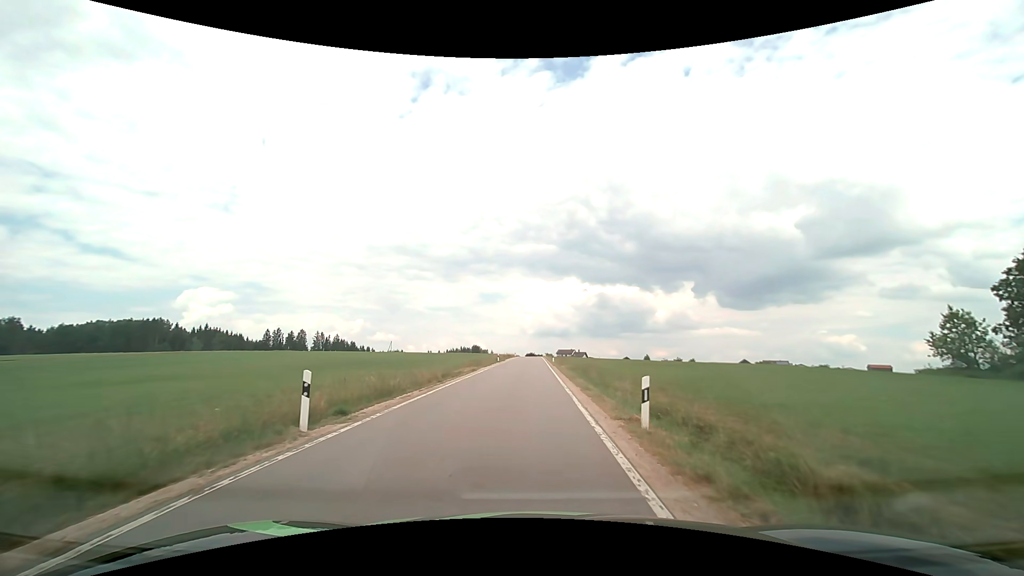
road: tertiary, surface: asphalt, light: Day
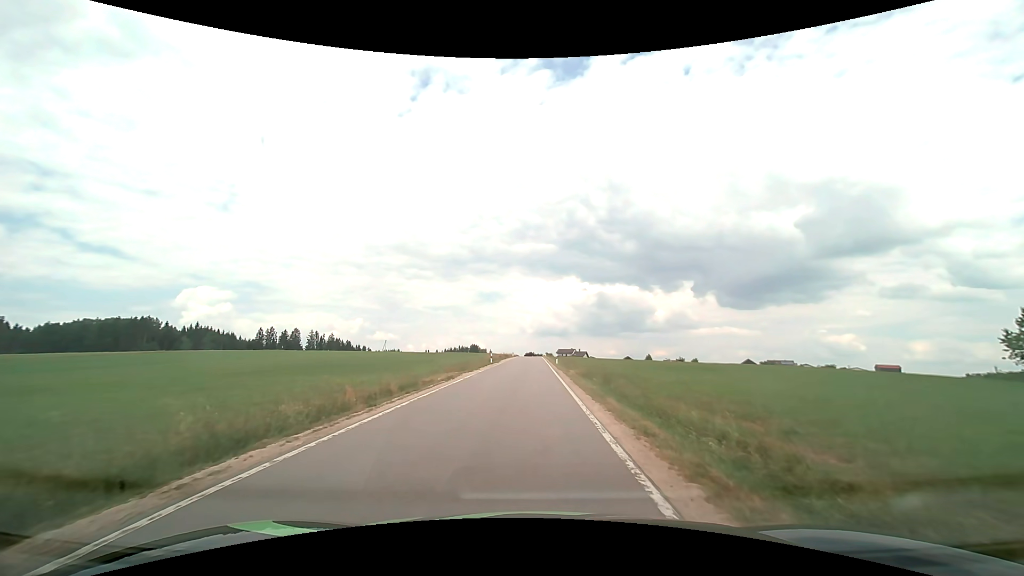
(0.0, +8.9) m; 0°
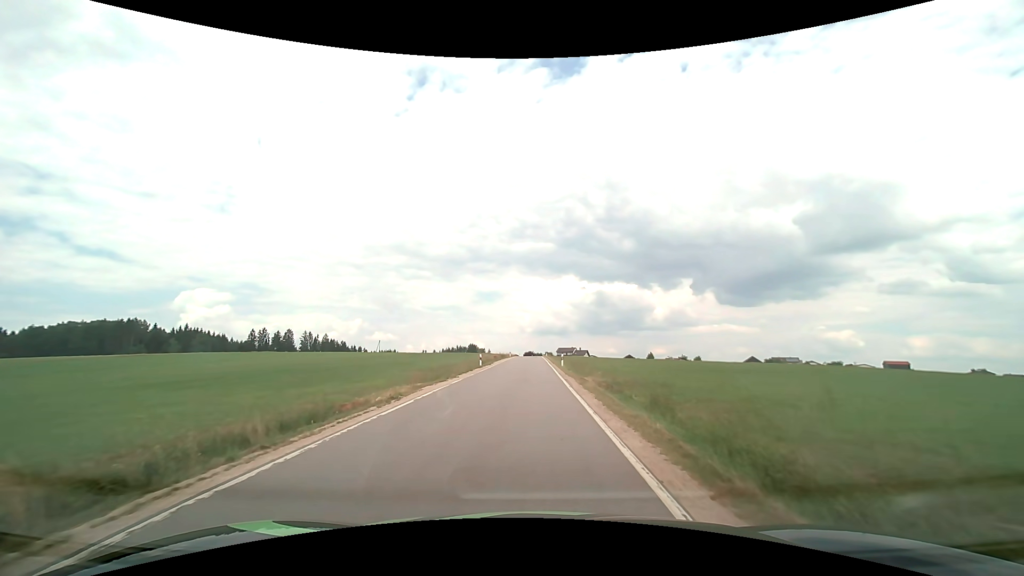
(0.0, +9.2) m; 0°
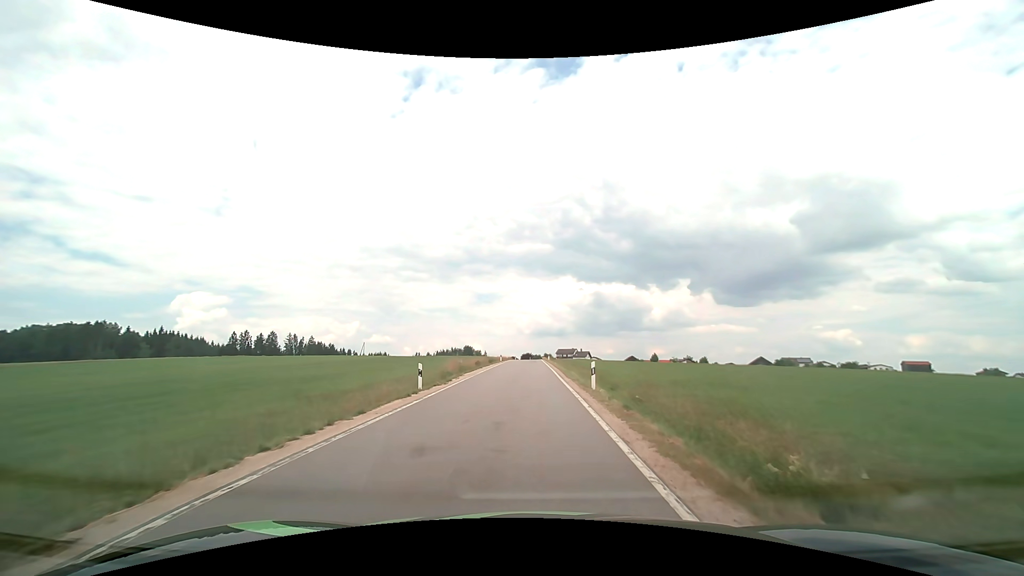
(0.0, +19.7) m; 0°
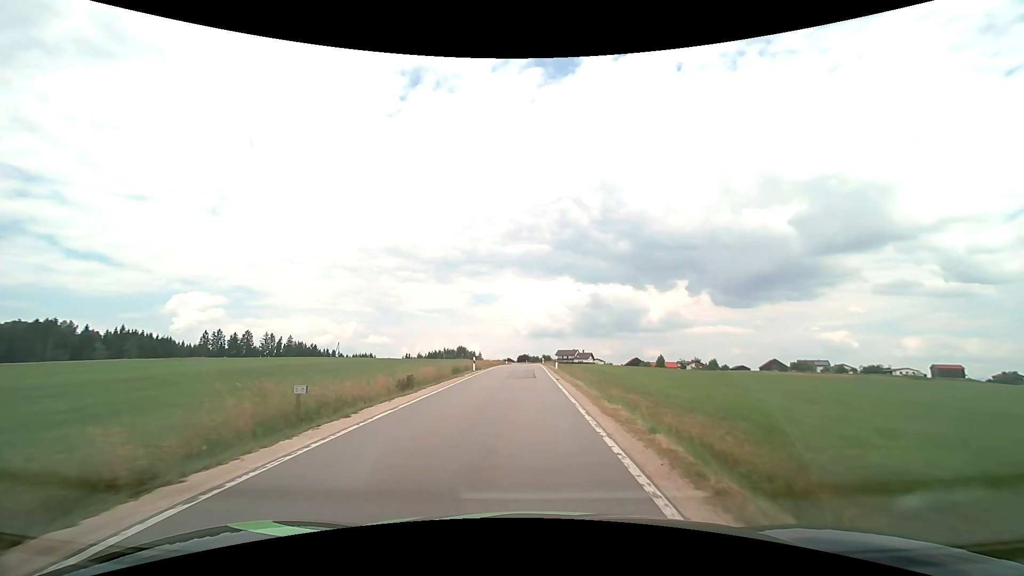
(+0.2, +26.7) m; 0°
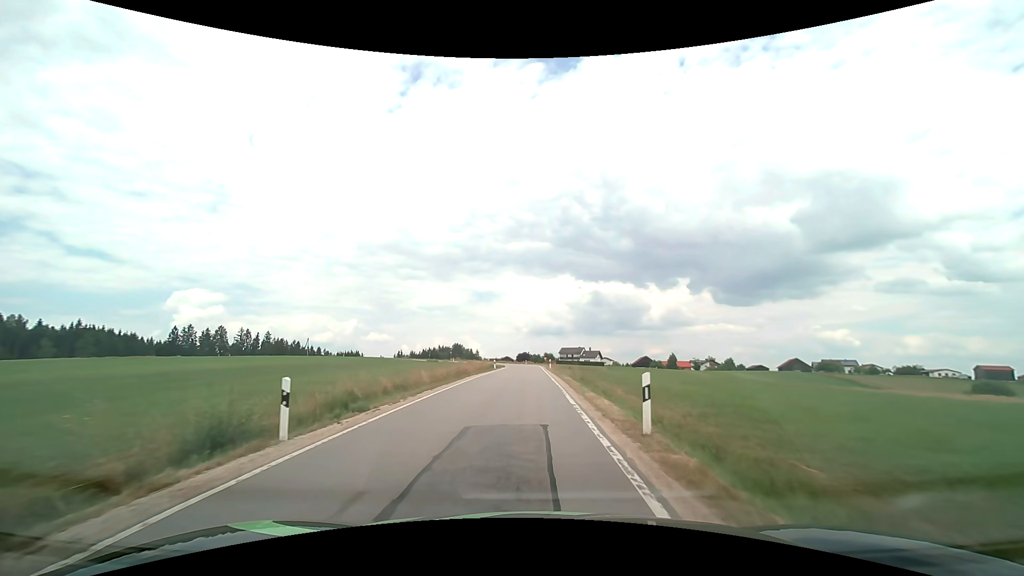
(0.0, +28.4) m; 0°
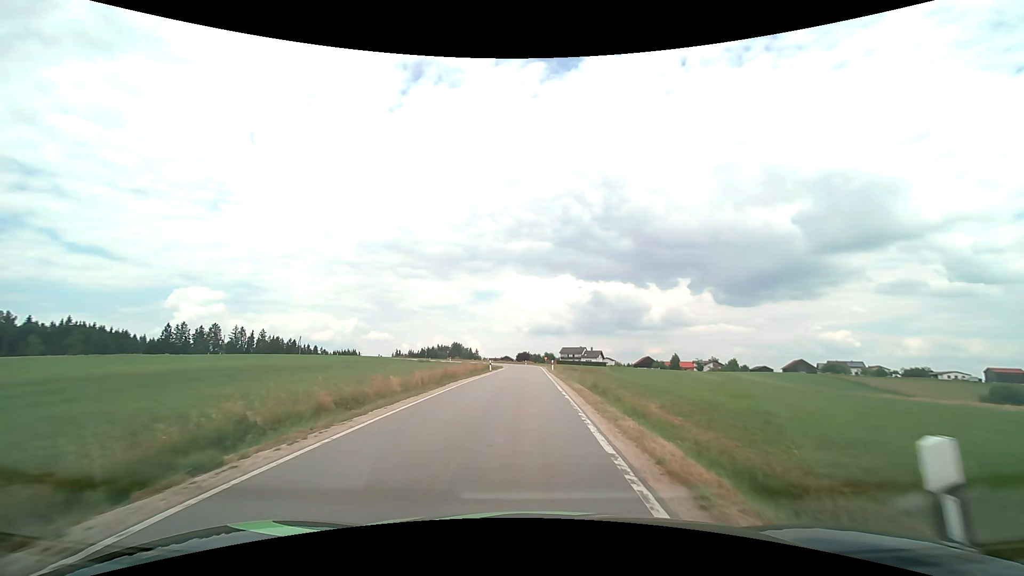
(0.0, +6.0) m; 0°
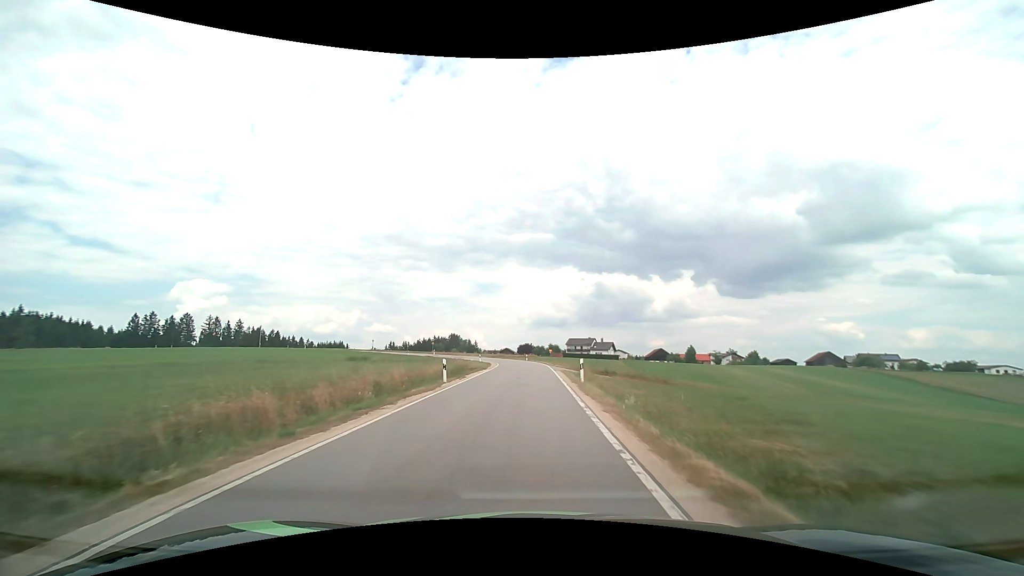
(0.0, +26.7) m; 0°
(0, +10) (0, +20) (0, +30) (0, +40) (0, +50) (-1, +60) (-3, +70) (-6, +79) (-9, +89) (-14, +98) m
